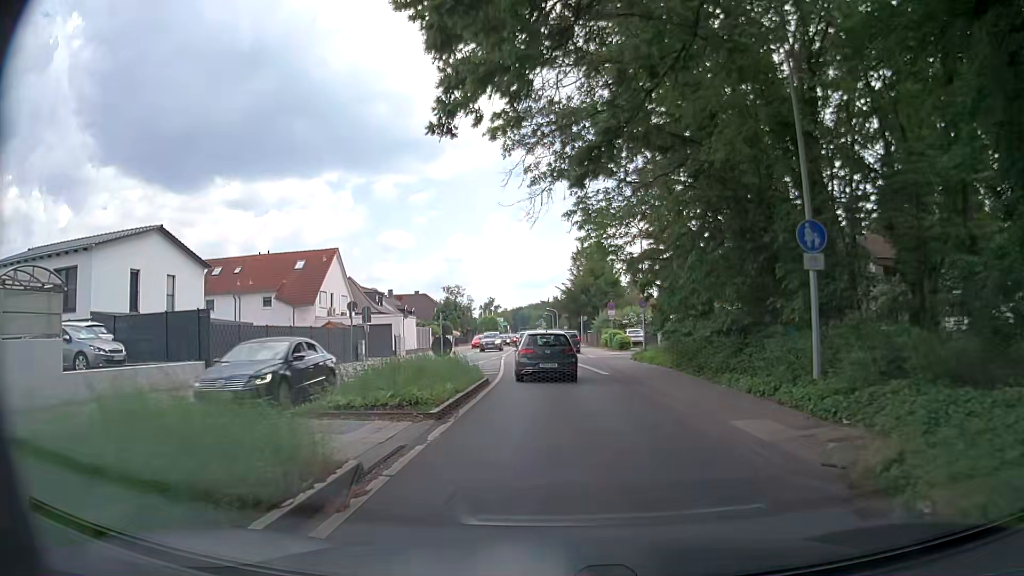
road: primary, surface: asphalt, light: Day
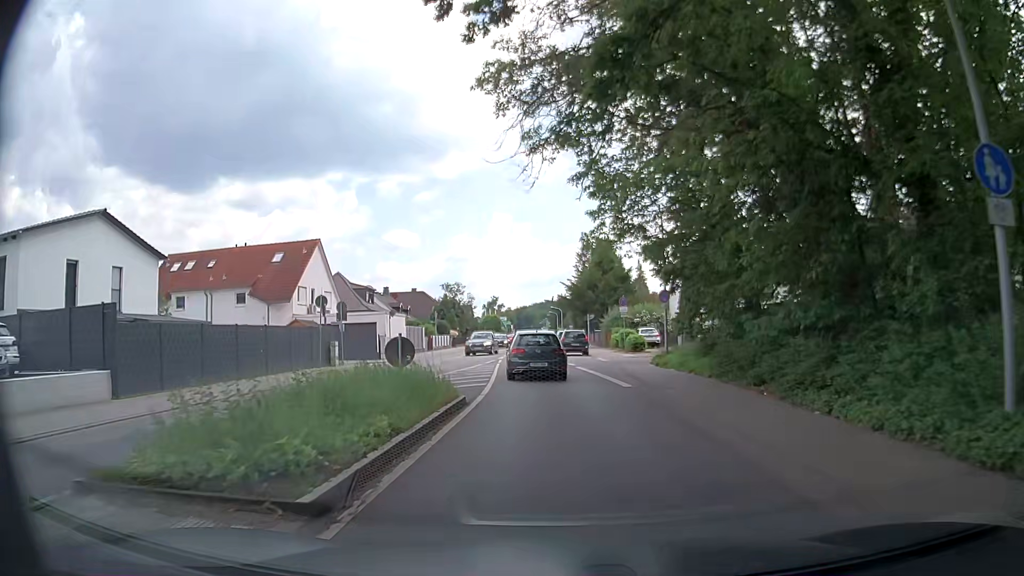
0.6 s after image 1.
(0.0, +5.6) m; -1°
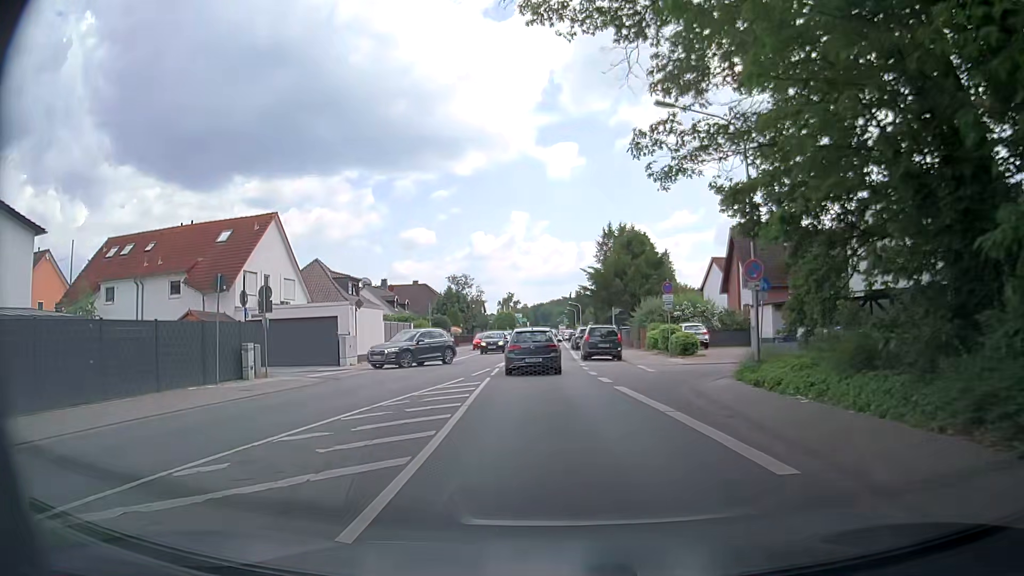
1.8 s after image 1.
(-0.1, +11.4) m; -1°
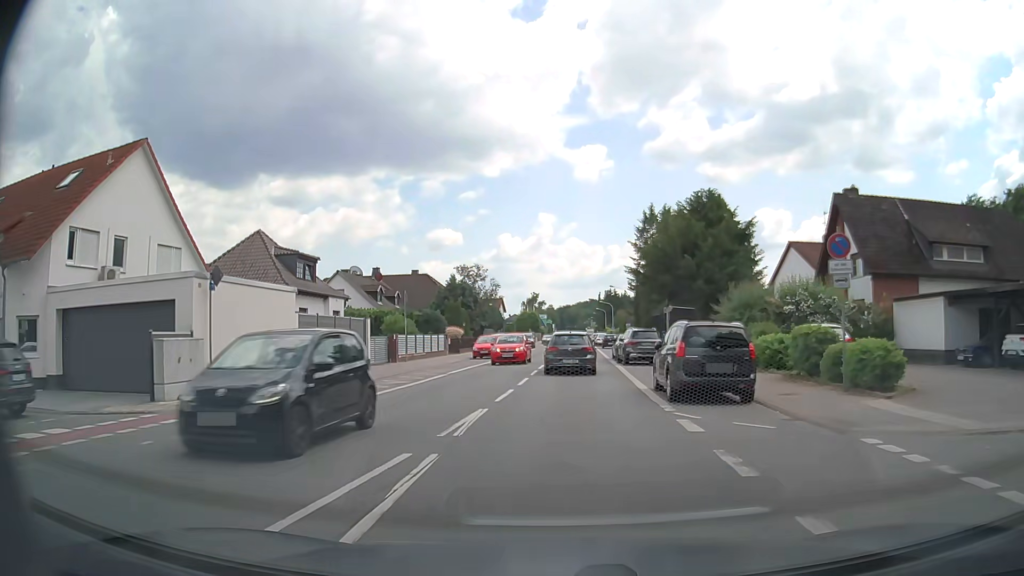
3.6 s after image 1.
(-0.6, +17.6) m; -2°
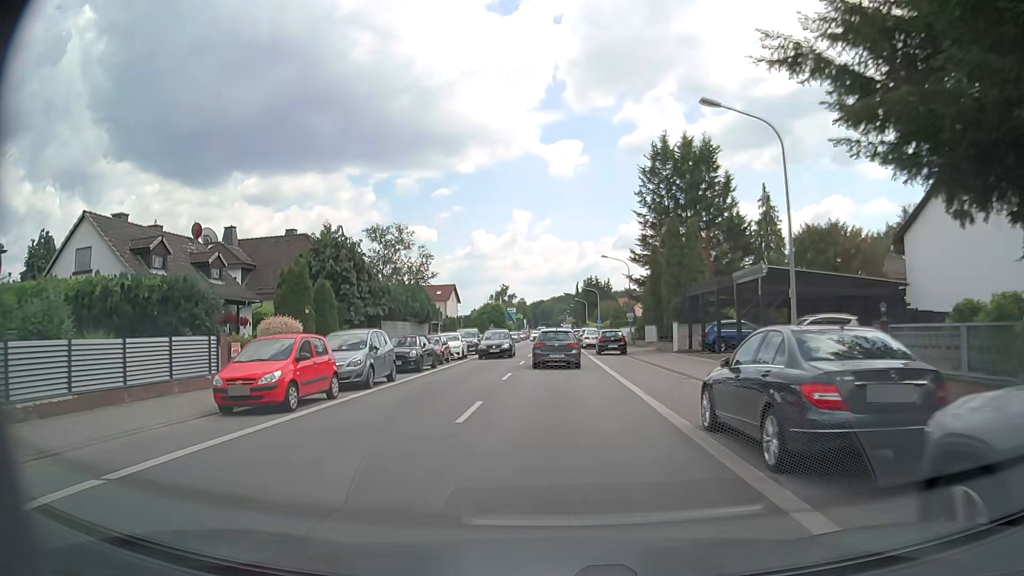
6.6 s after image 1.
(+0.6, +30.6) m; +1°
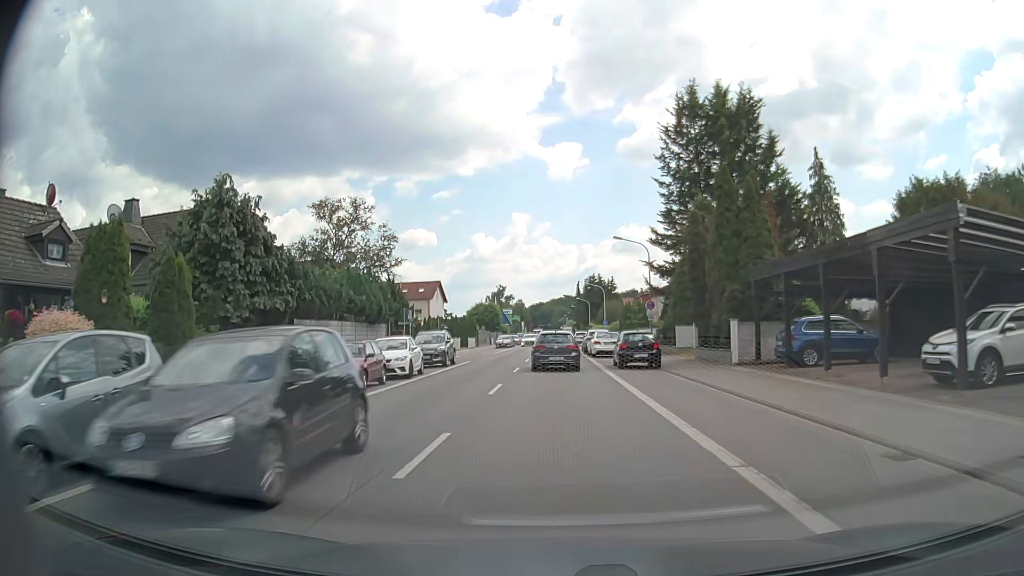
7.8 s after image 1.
(0.0, +12.8) m; +1°
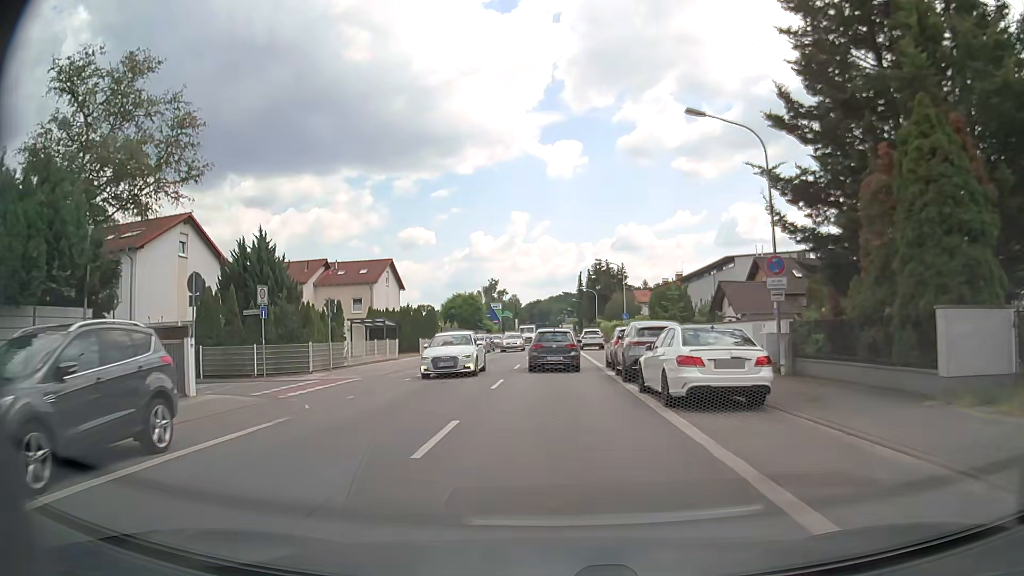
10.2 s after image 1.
(-0.1, +26.0) m; 0°
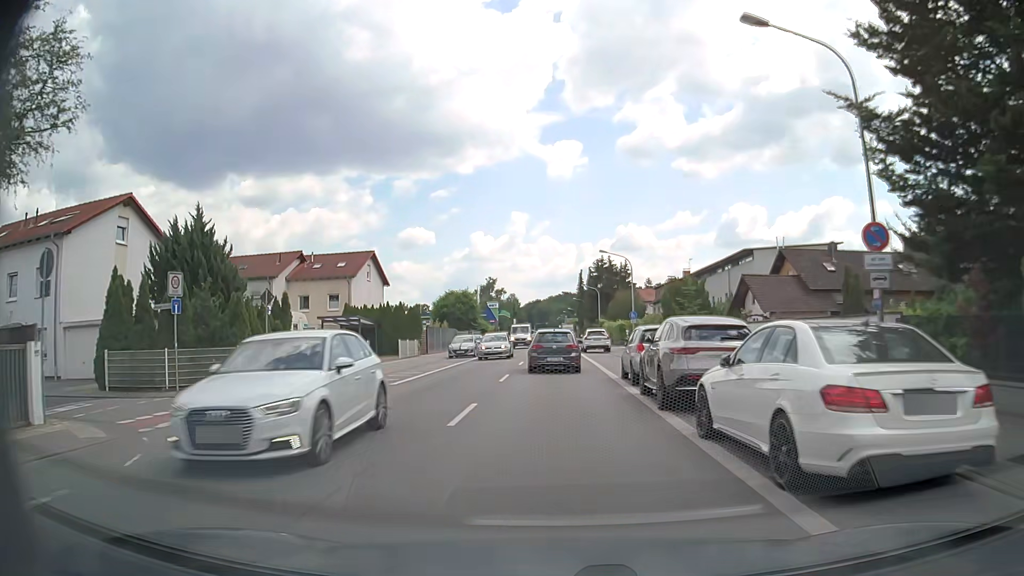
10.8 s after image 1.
(0.0, +6.4) m; 0°
(0, +10) (0, +20) (0, +30) (0, +40) (0, +50) (0, +60) (0, +70) (0, +80) (0, +90) (-1, +100) m
